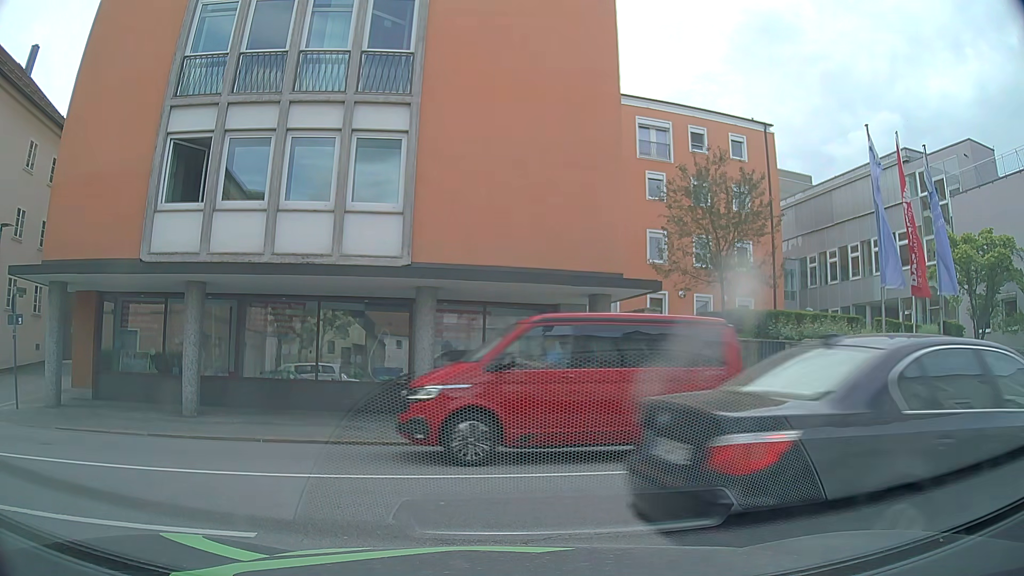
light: Day
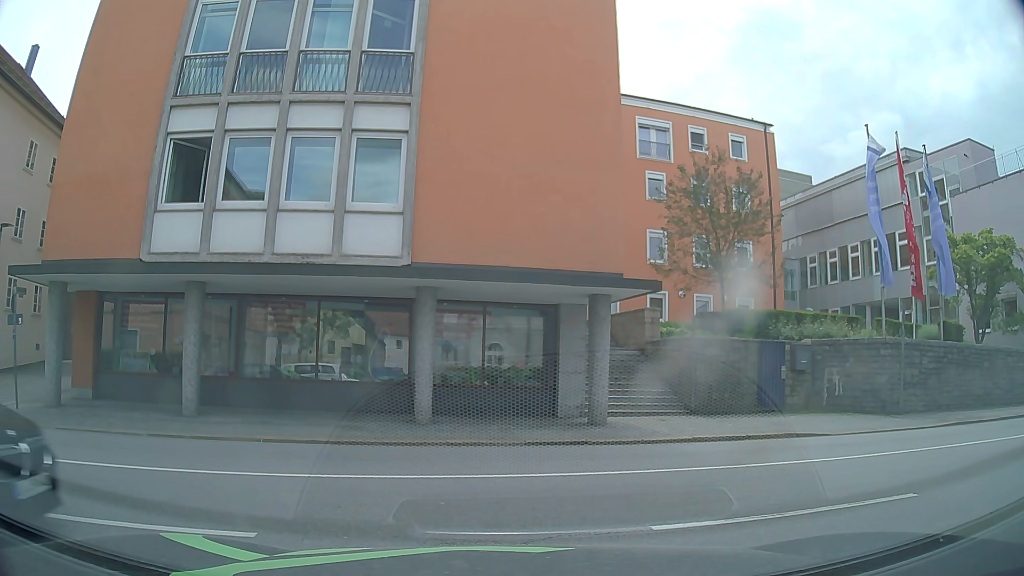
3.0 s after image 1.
(0.0, 0.0) m; 0°
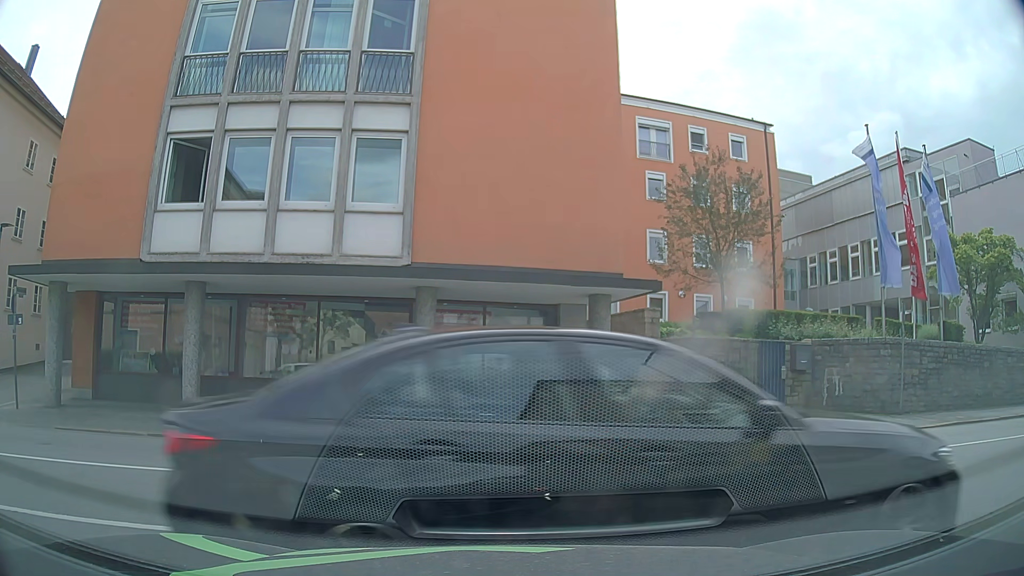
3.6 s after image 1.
(0.0, 0.0) m; 0°
